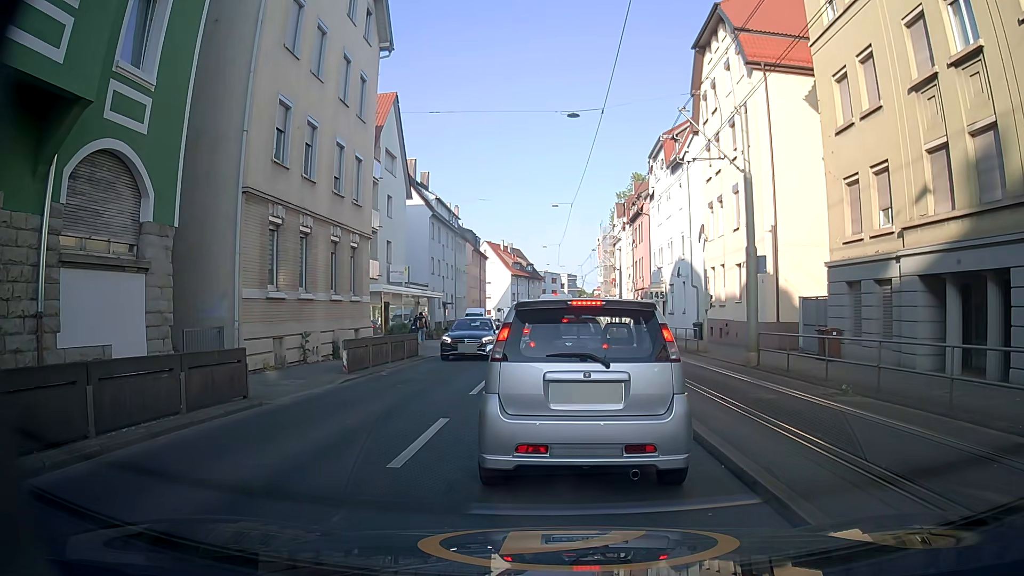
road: secondary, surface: asphalt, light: Day
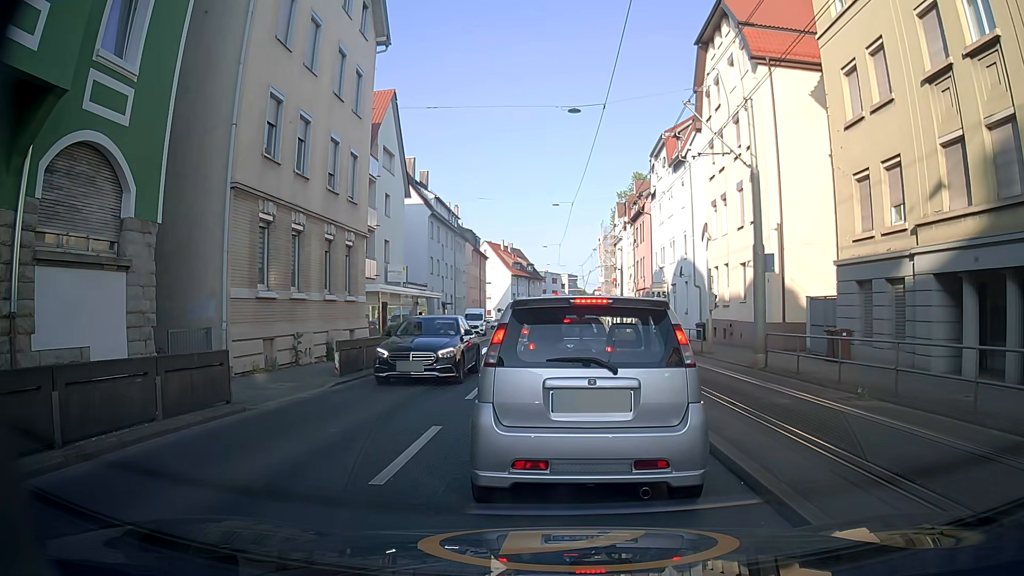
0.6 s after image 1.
(0.0, +0.6) m; 0°
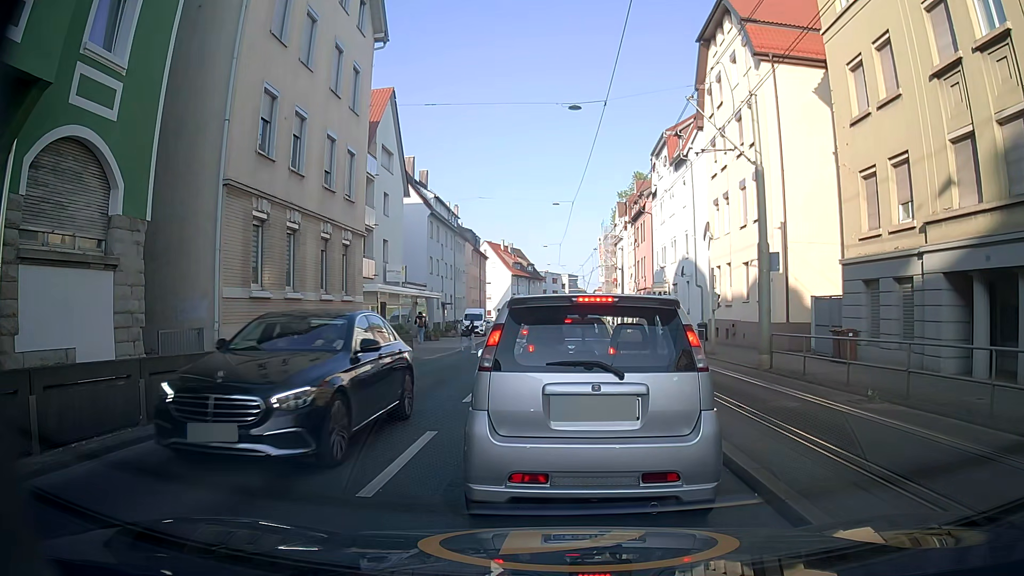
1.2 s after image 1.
(0.0, +0.4) m; 0°
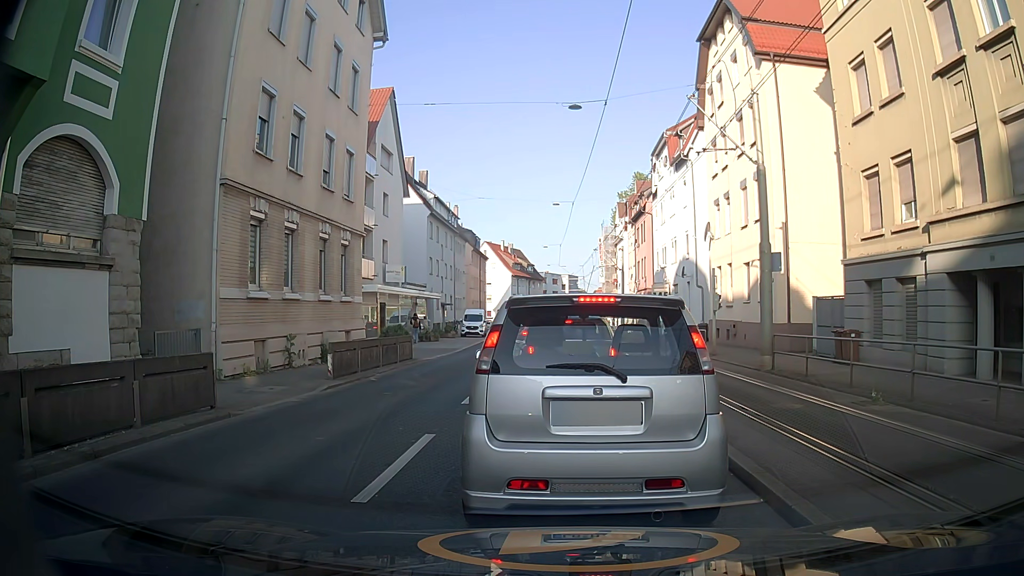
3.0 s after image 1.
(0.0, +0.2) m; 0°
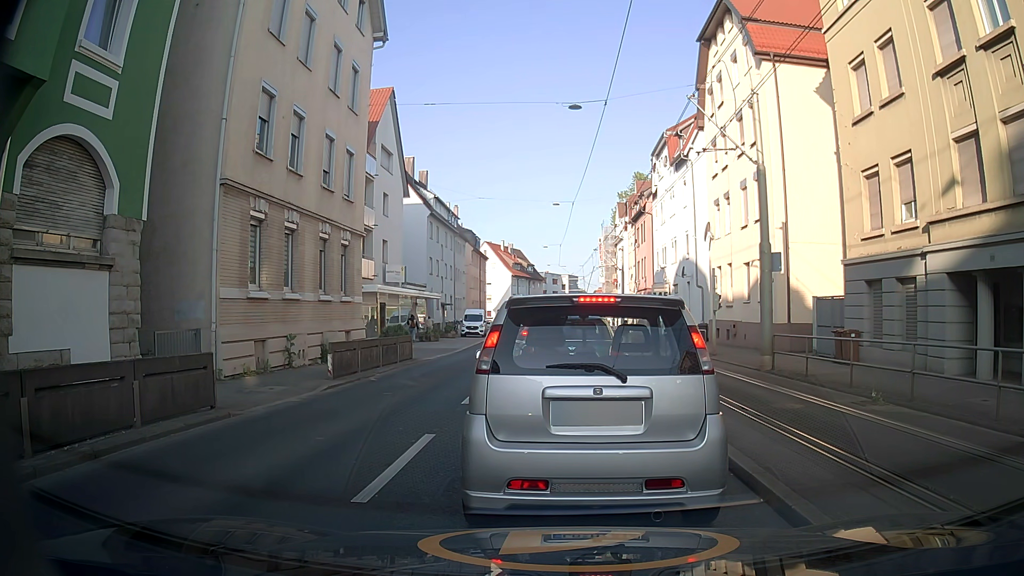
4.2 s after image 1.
(0.0, 0.0) m; 0°
